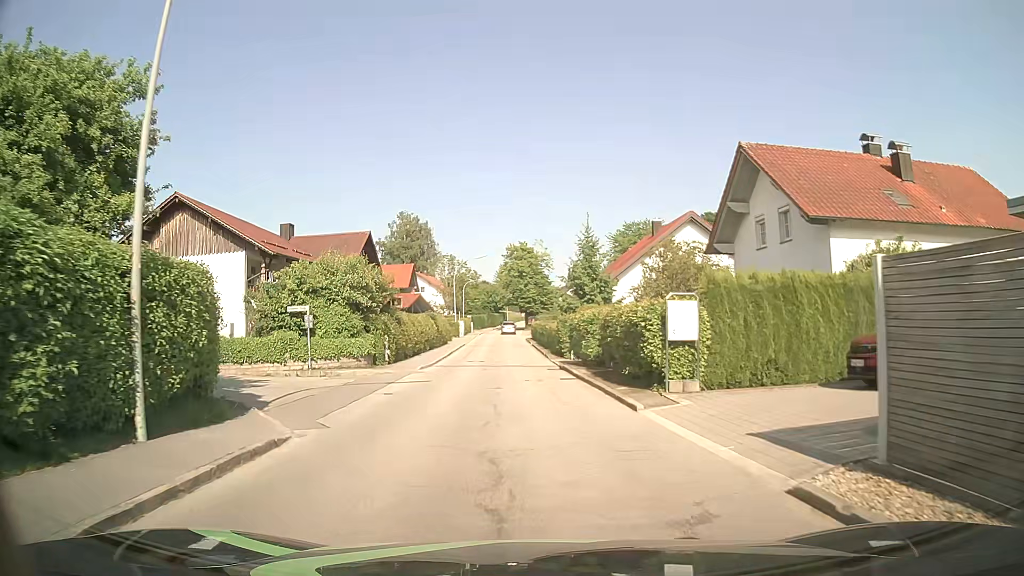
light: Day
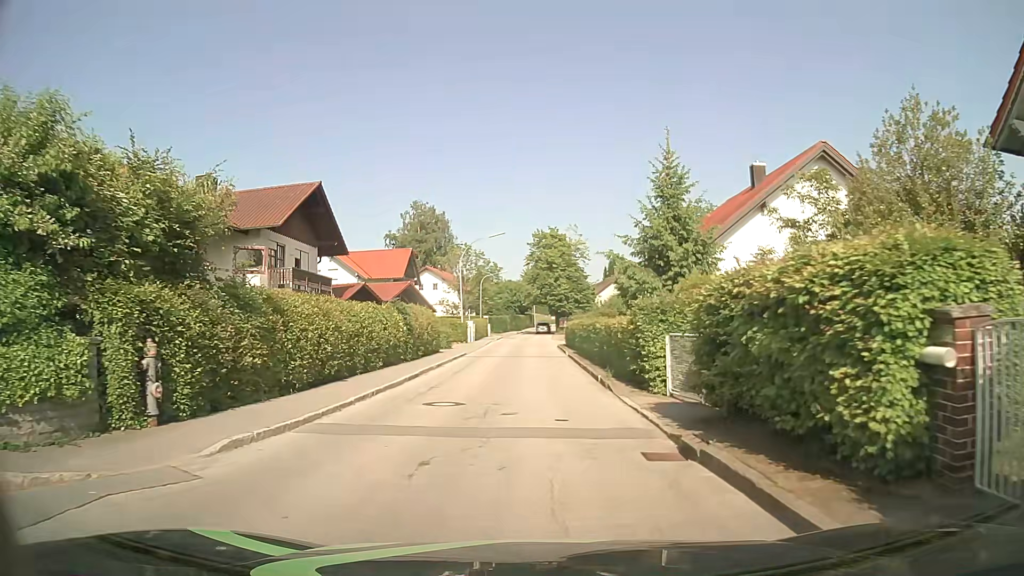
(-0.3, +17.9) m; -2°
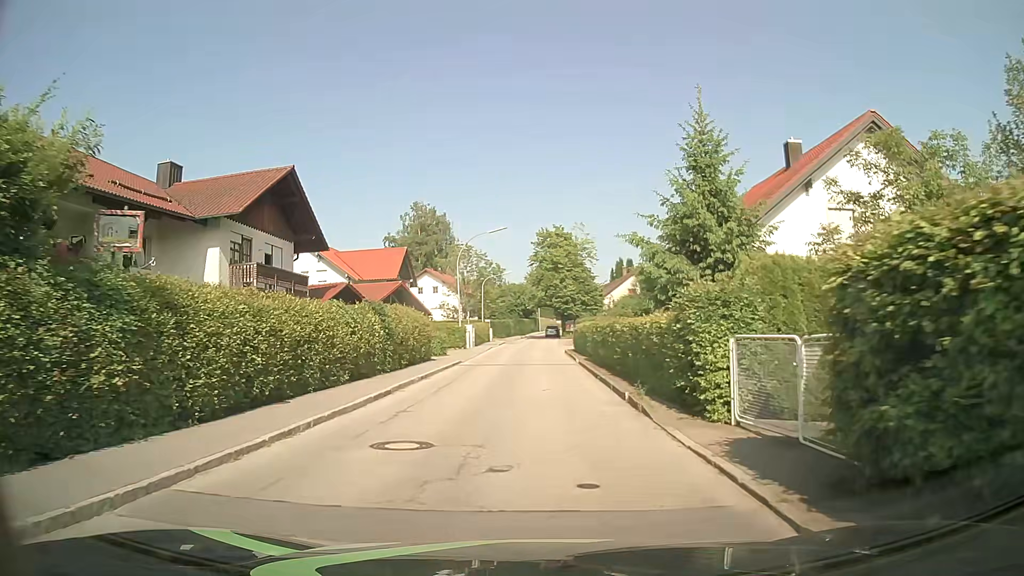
(0.0, +4.4) m; 0°
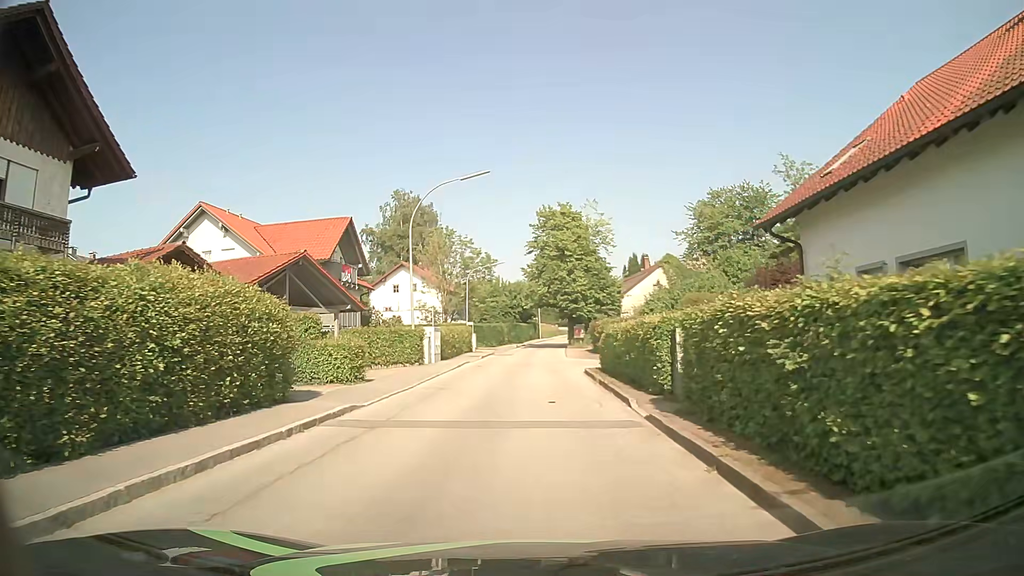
(-0.1, +17.6) m; 0°
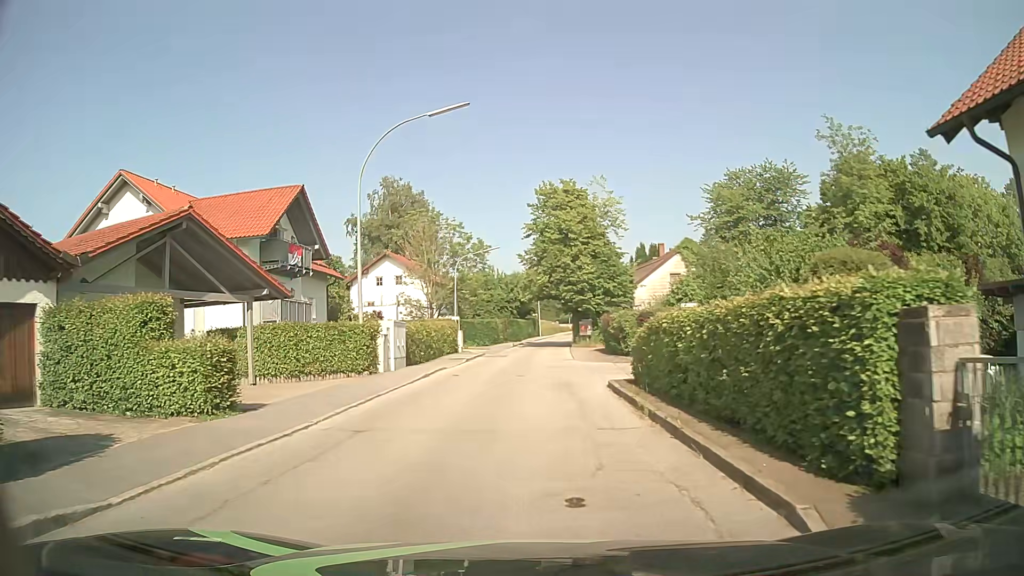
(0.0, +8.4) m; 0°
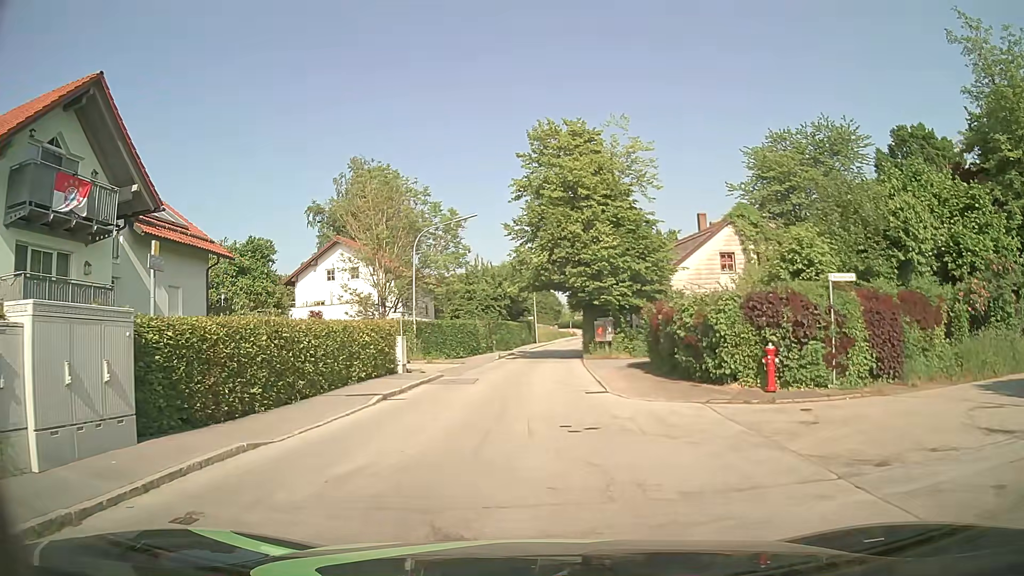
(+0.1, +16.4) m; +1°
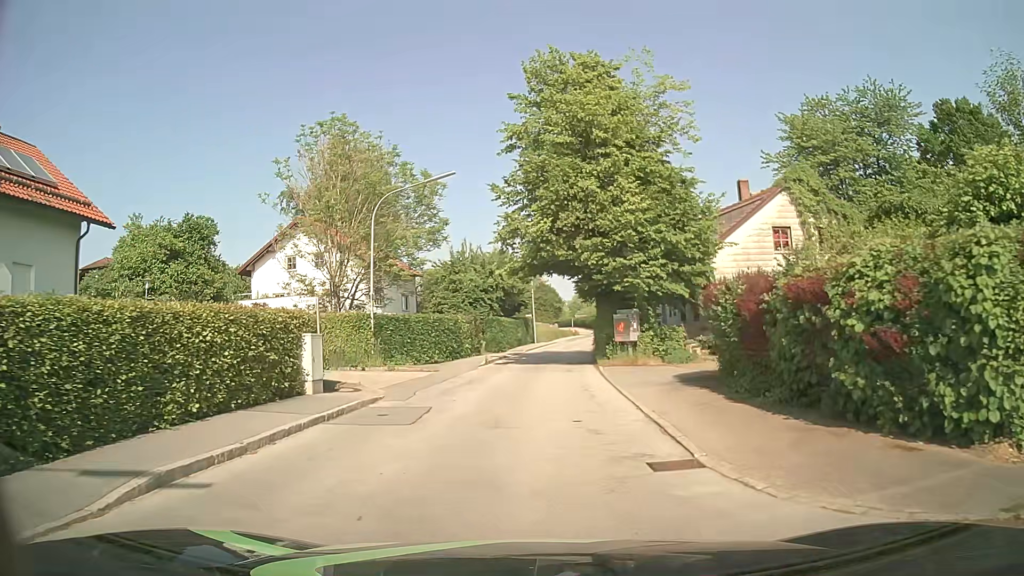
(0.0, +9.6) m; 0°
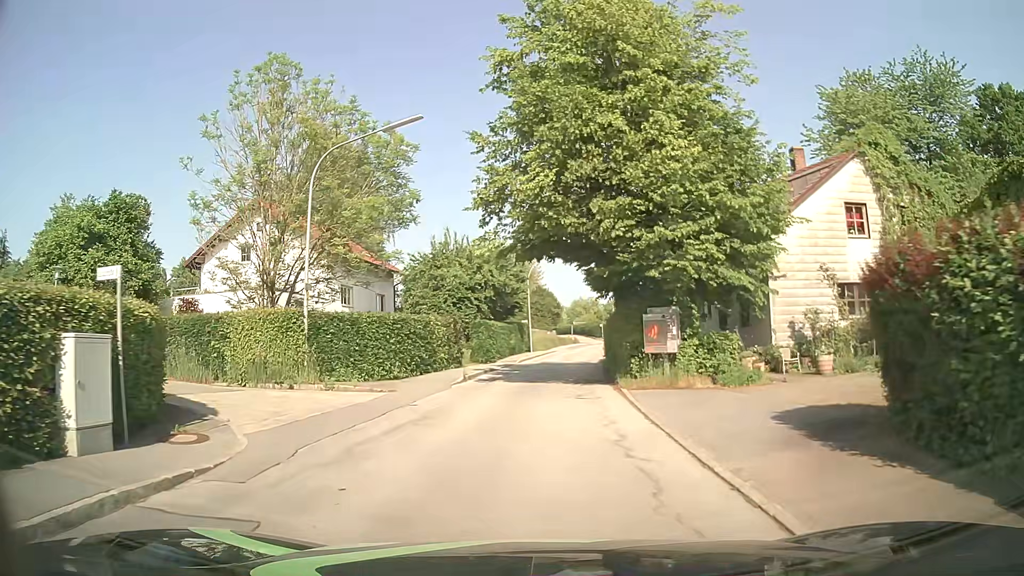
(0.0, +8.0) m; +1°
